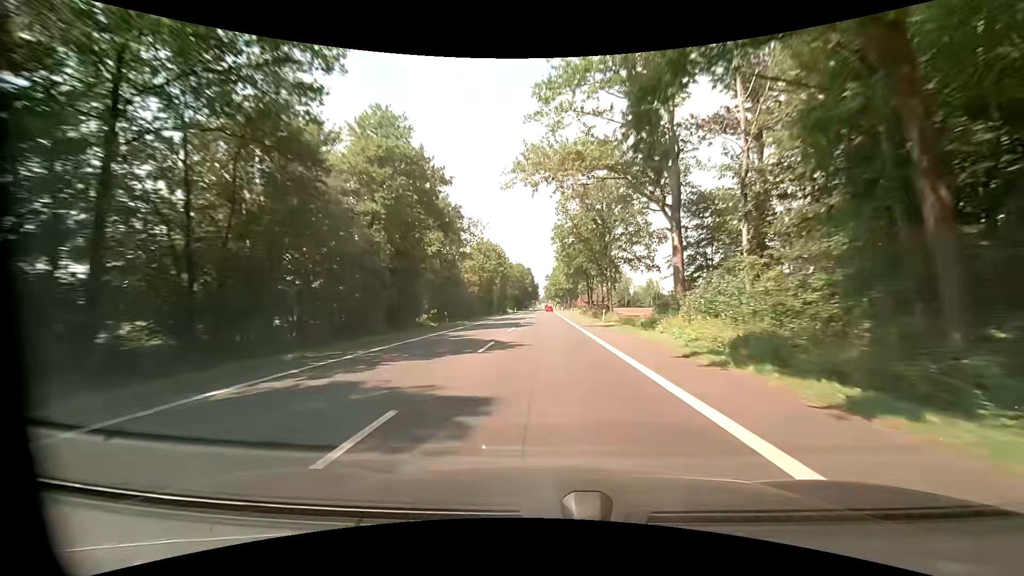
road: primary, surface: asphalt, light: Day
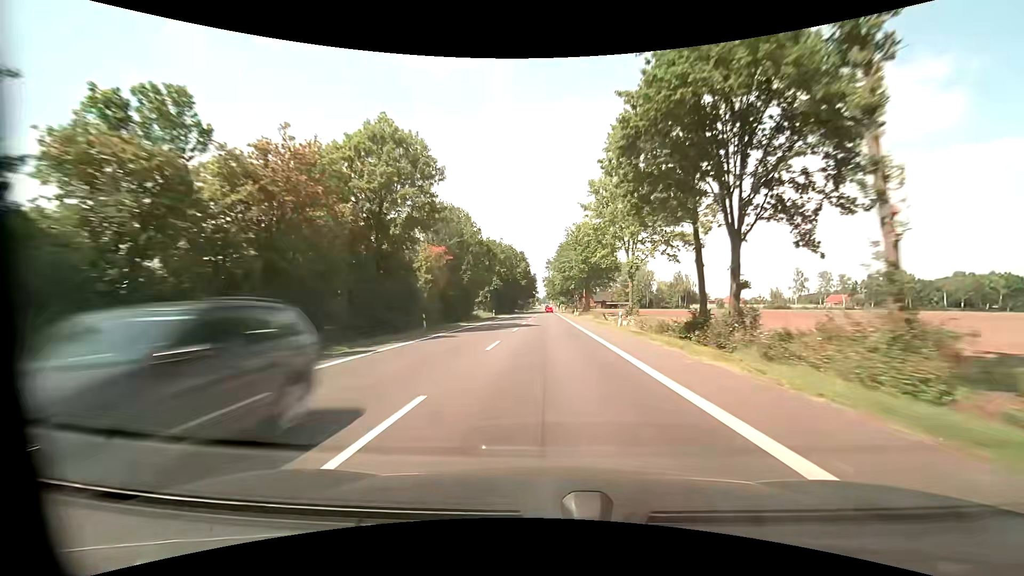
(+0.3, +59.0) m; 0°
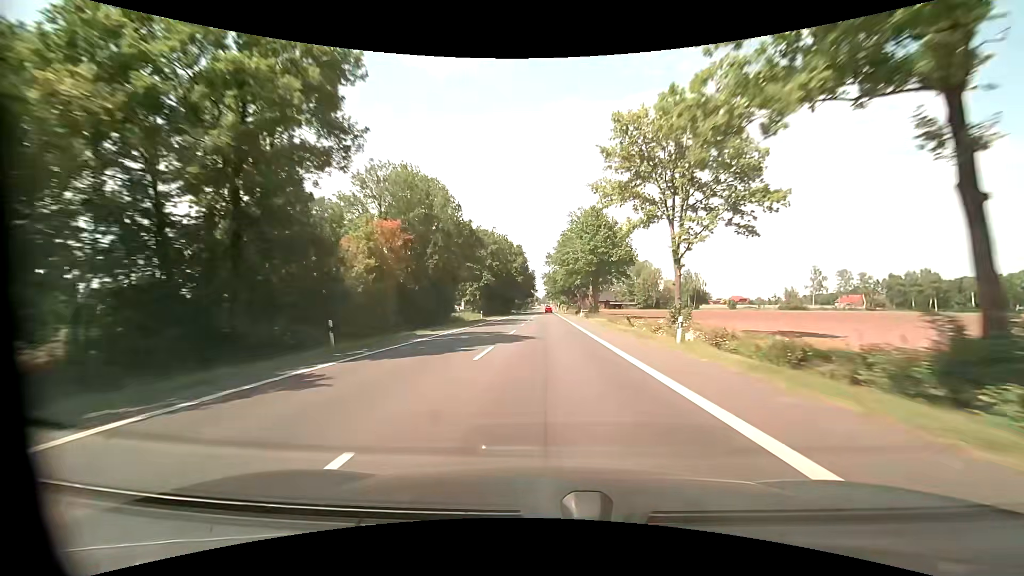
(+0.1, +14.7) m; 0°
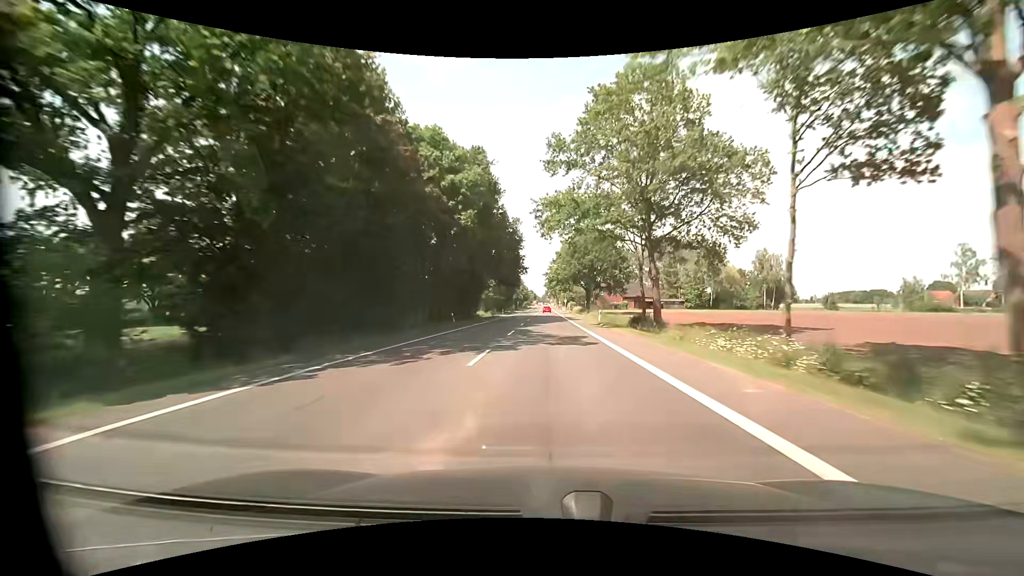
(0.0, +73.6) m; 0°
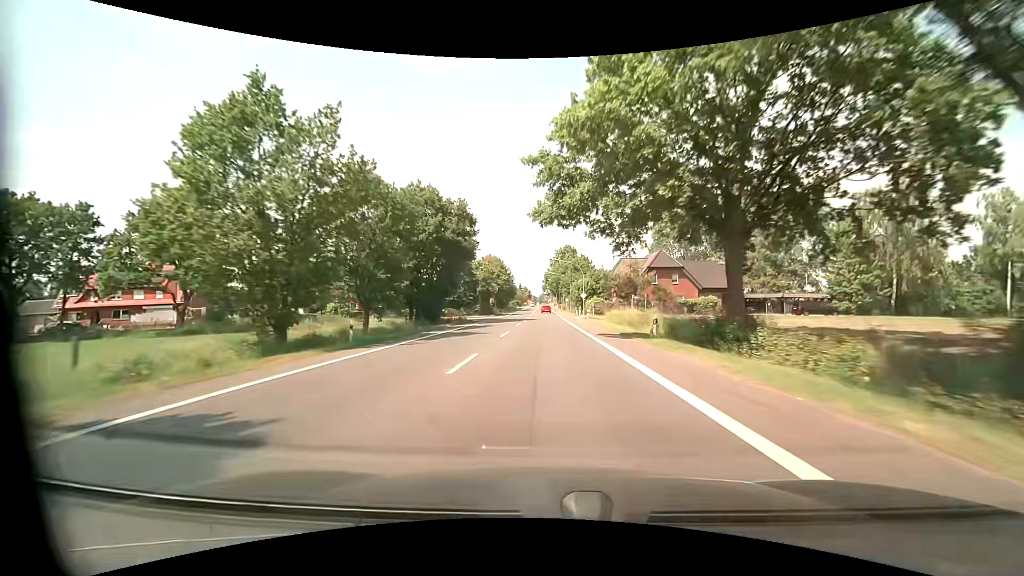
(+0.4, +73.5) m; 0°
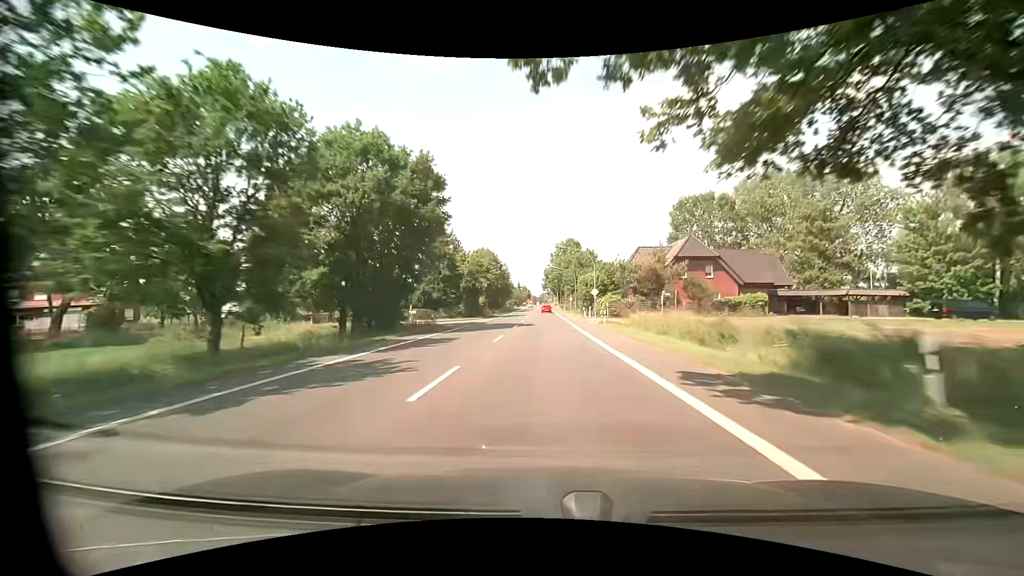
(0.0, +14.7) m; 0°
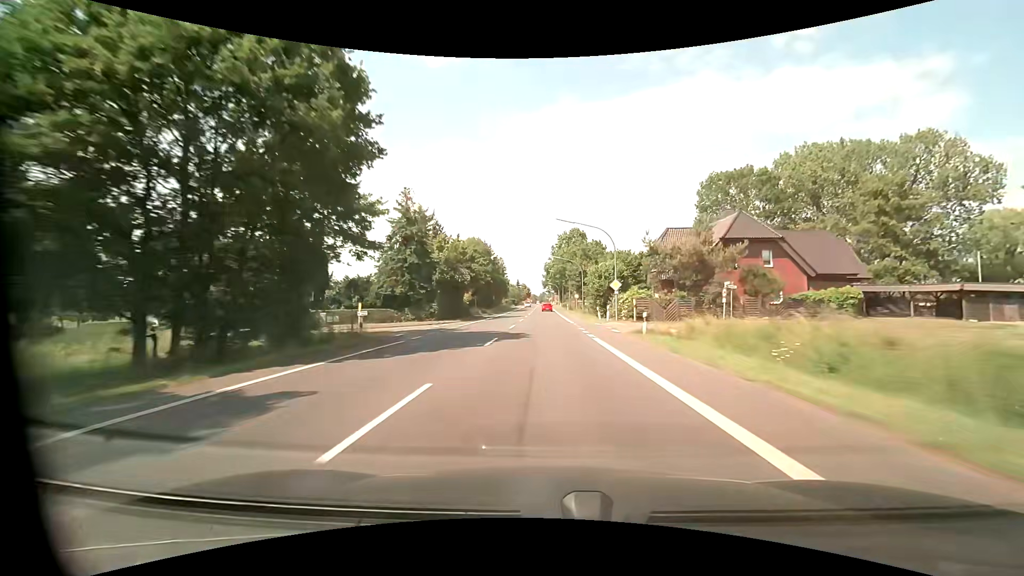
(0.0, +14.7) m; 0°
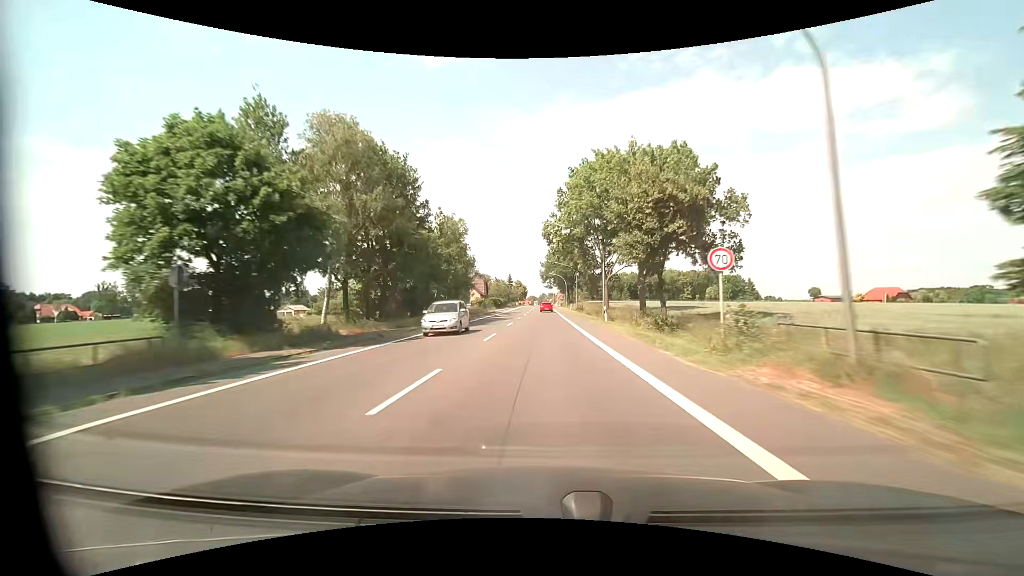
(+0.2, +58.2) m; 0°
(0, +10) (0, +20) (0, +30) (0, +40) (0, +50) (0, +60) (-1, +70) (-1, +80) (-1, +90) (-1, +100) m
